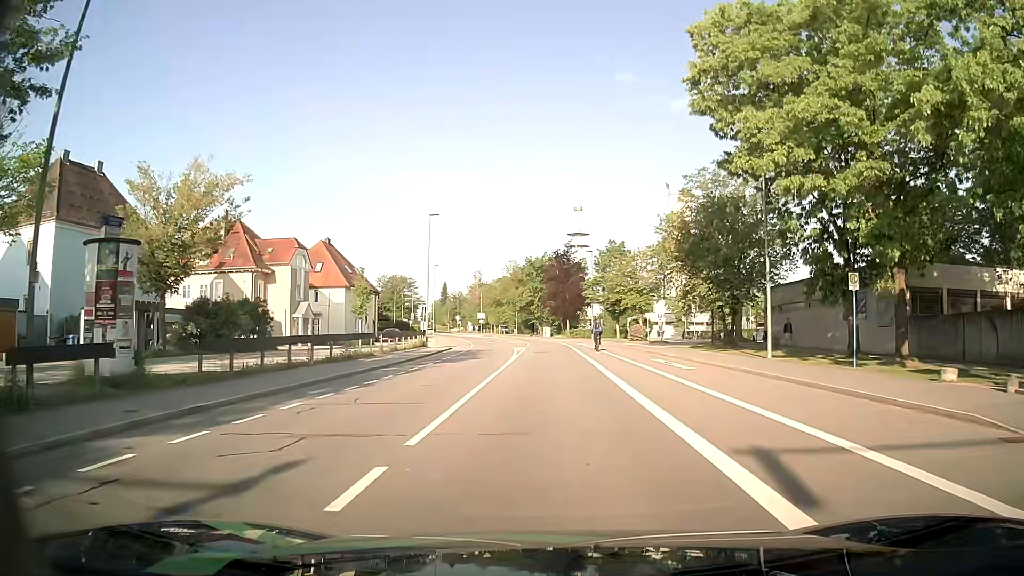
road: tertiary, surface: asphalt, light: Day
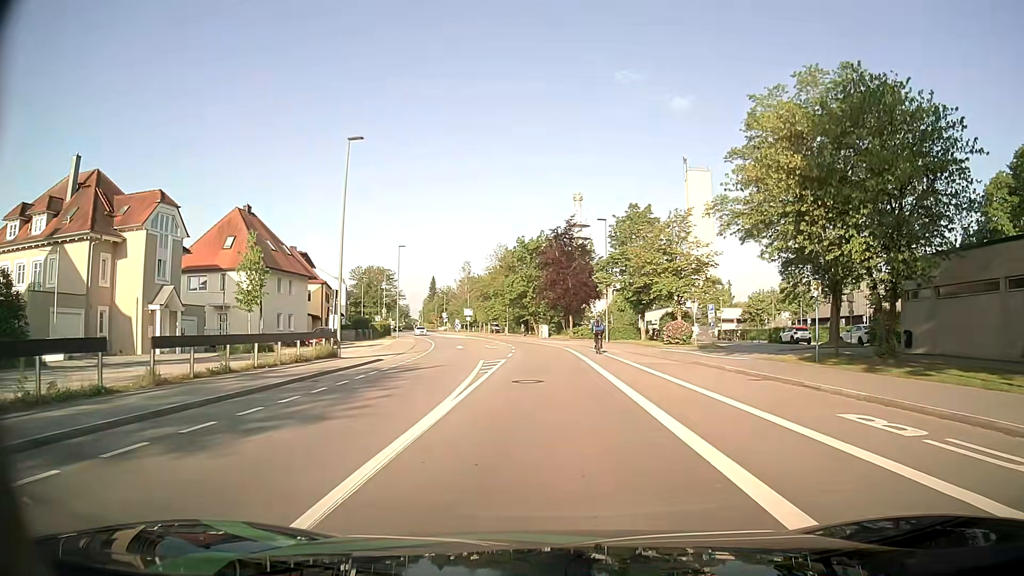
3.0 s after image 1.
(+0.2, +21.7) m; 0°
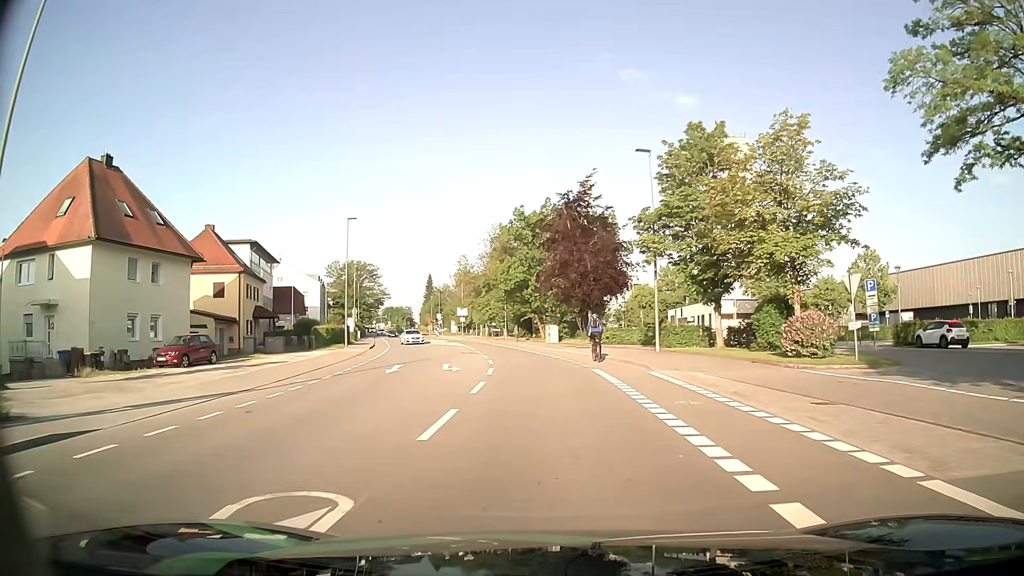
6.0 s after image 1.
(+0.1, +22.2) m; 0°
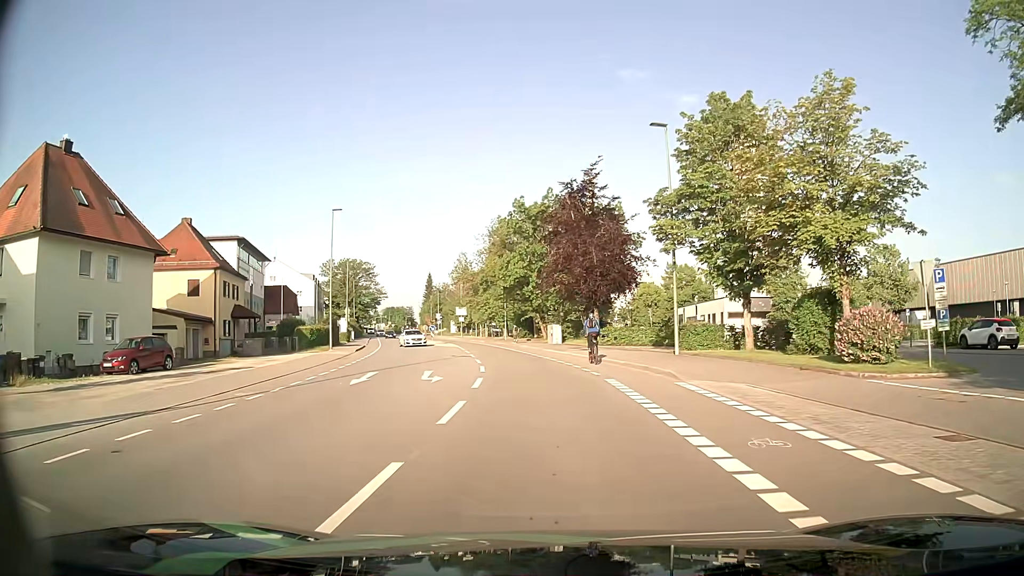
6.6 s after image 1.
(0.0, +4.5) m; -1°
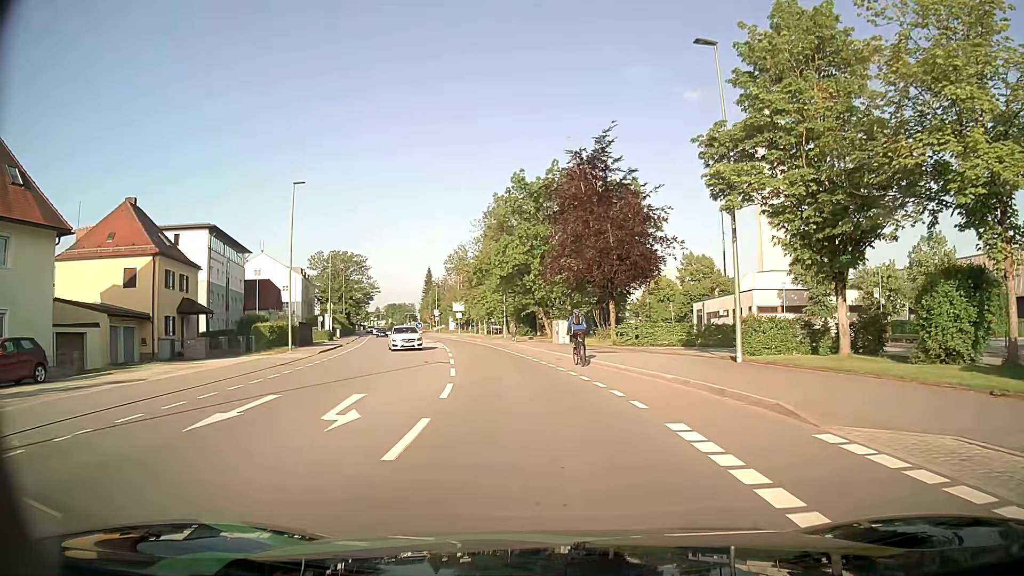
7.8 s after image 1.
(-0.1, +8.9) m; 0°
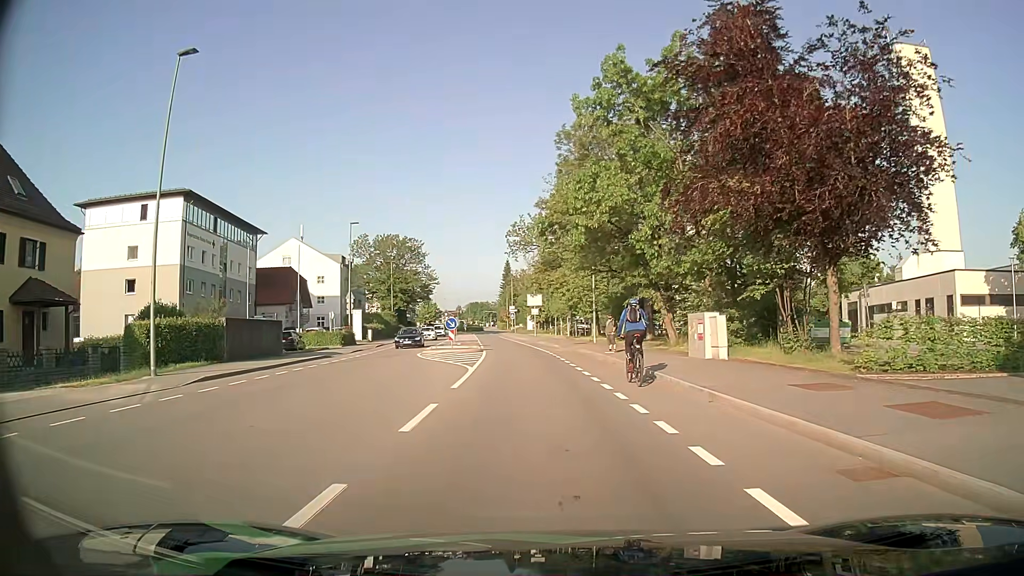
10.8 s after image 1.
(-1.5, +22.5) m; -7°
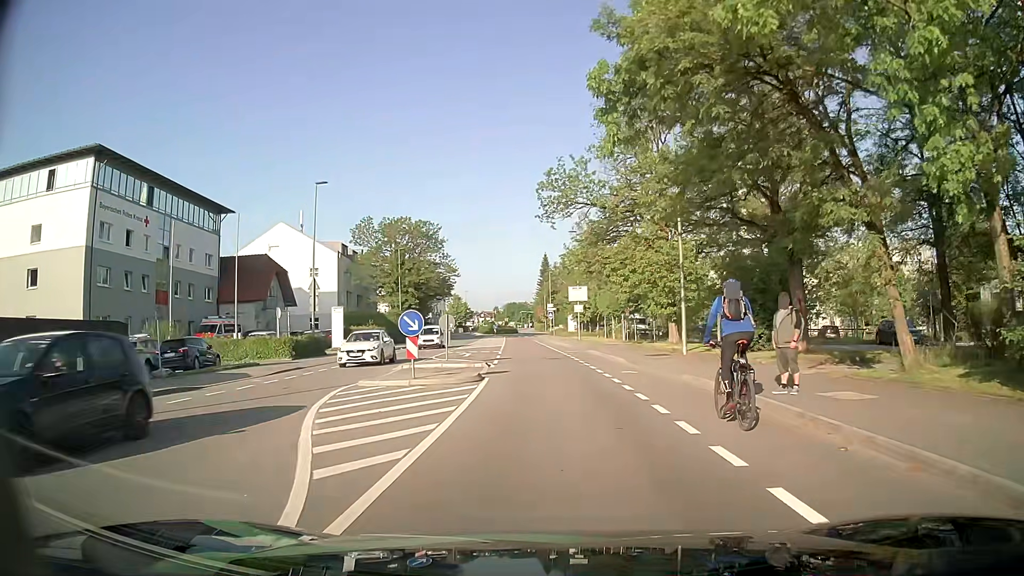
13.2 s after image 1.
(-0.8, +18.0) m; -4°
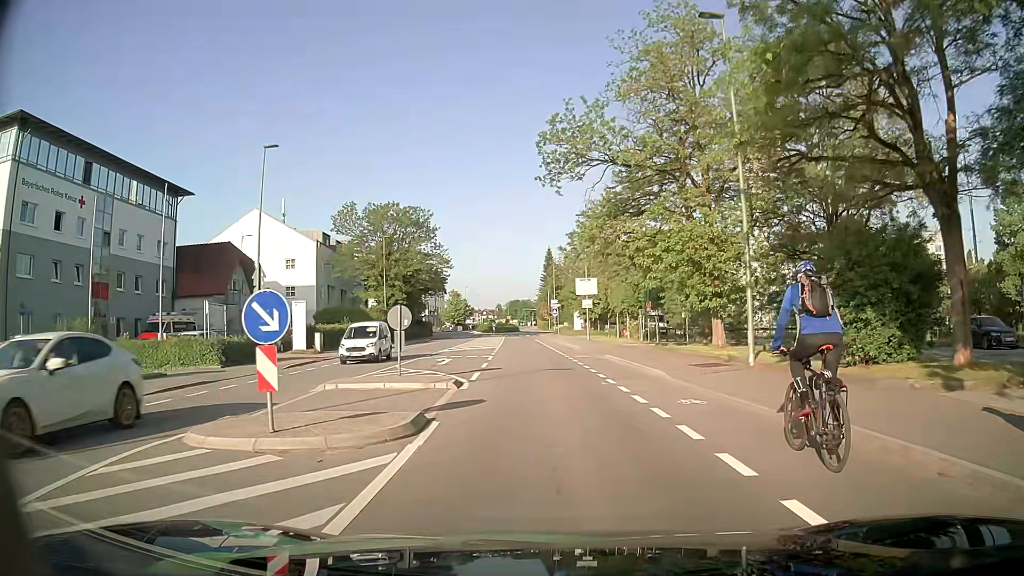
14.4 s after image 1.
(0.0, +8.5) m; 0°
(0, +10) (-1, +20) (-1, +30) (-2, +40) (-2, +50) (-2, +60) (-3, +70) (-3, +80) (-4, +90) (-4, +100) m
